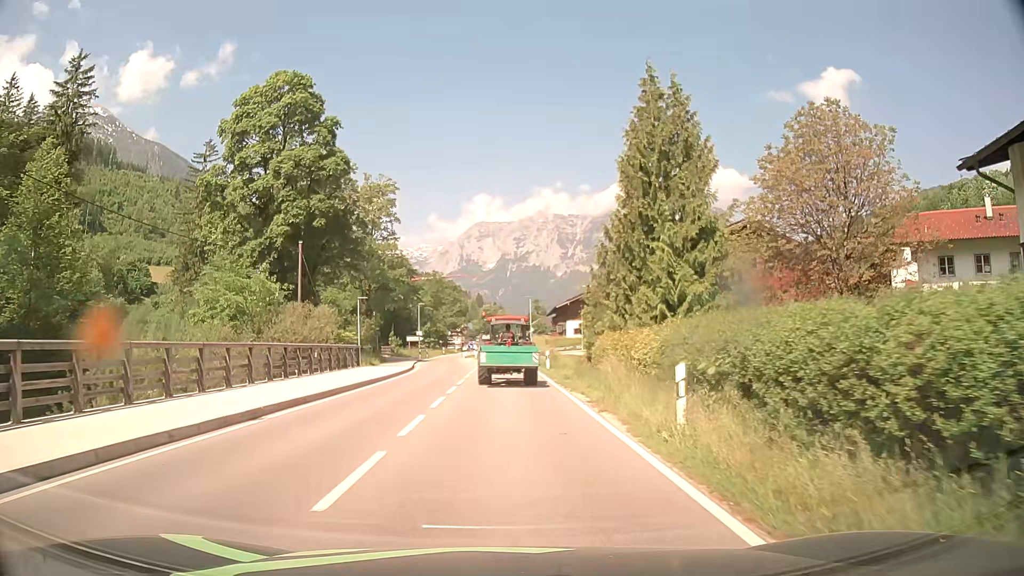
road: primary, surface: asphalt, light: Day
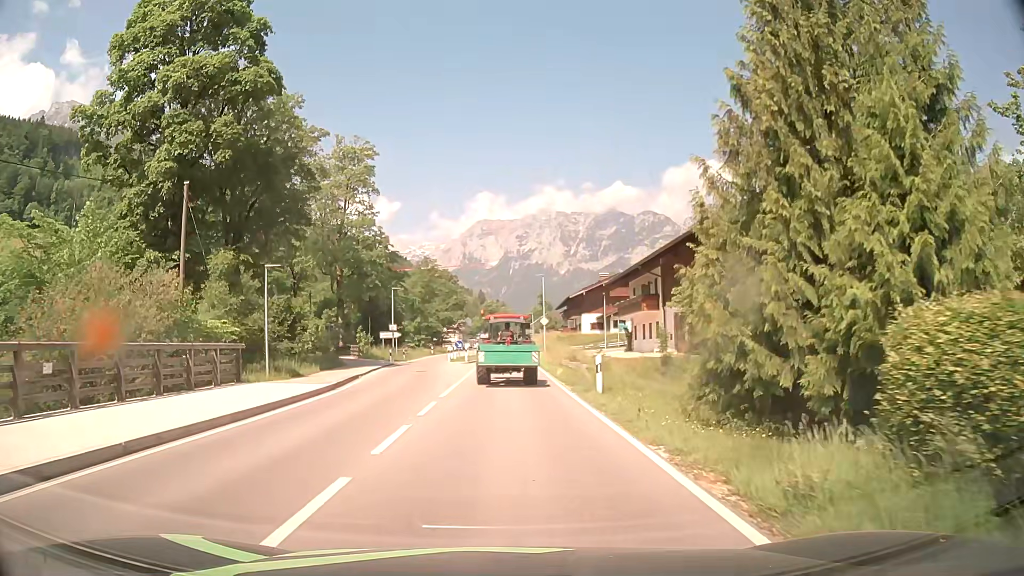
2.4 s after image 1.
(+0.1, +19.9) m; 0°
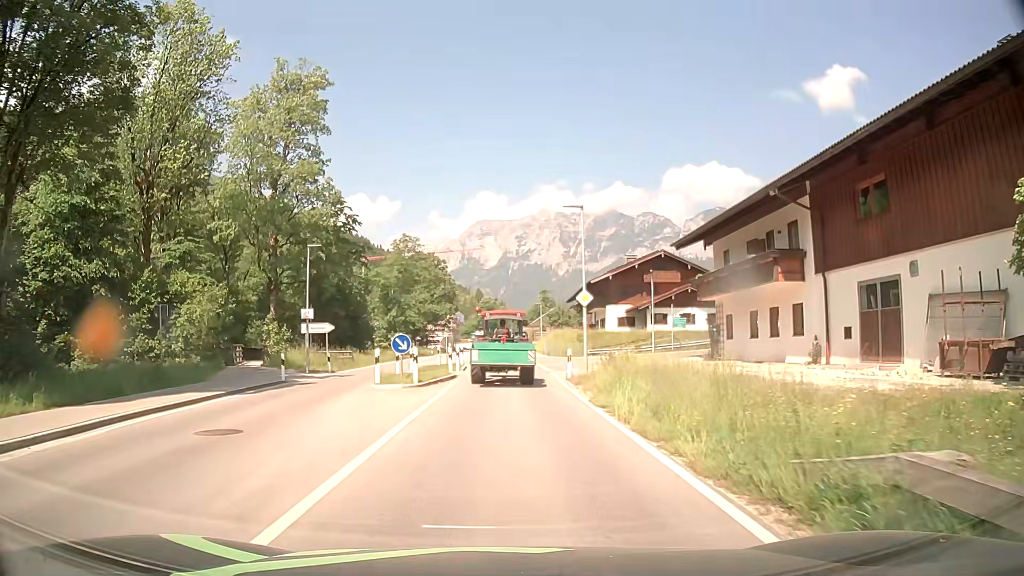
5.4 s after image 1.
(0.0, +25.3) m; 0°
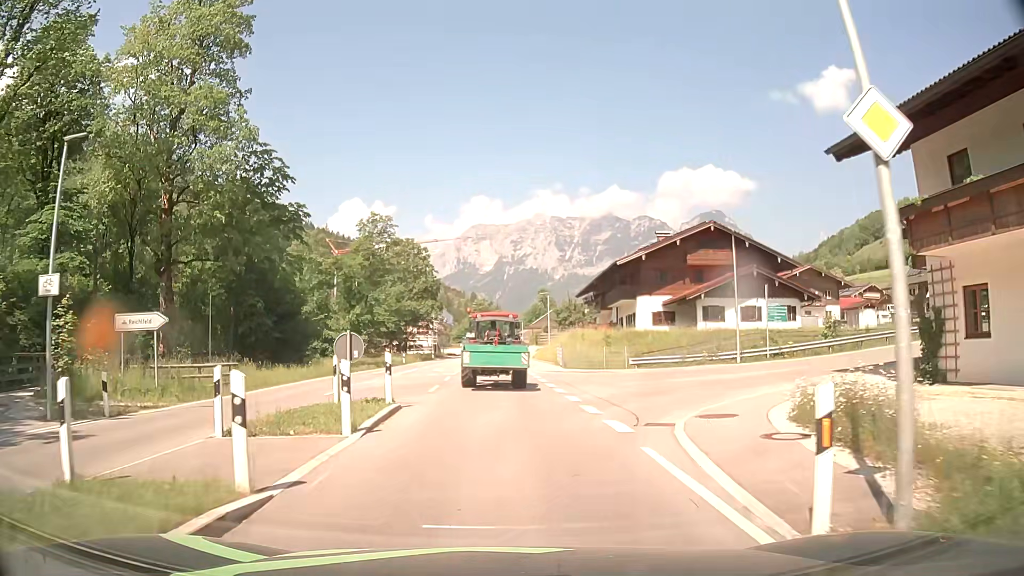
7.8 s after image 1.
(+0.2, +20.1) m; +1°
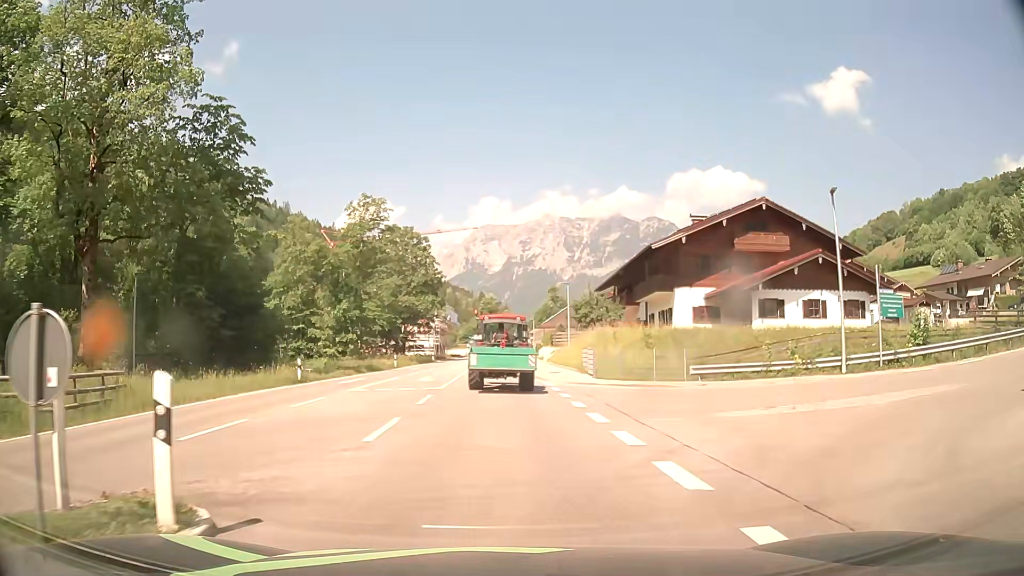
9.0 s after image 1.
(-0.1, +9.8) m; -2°
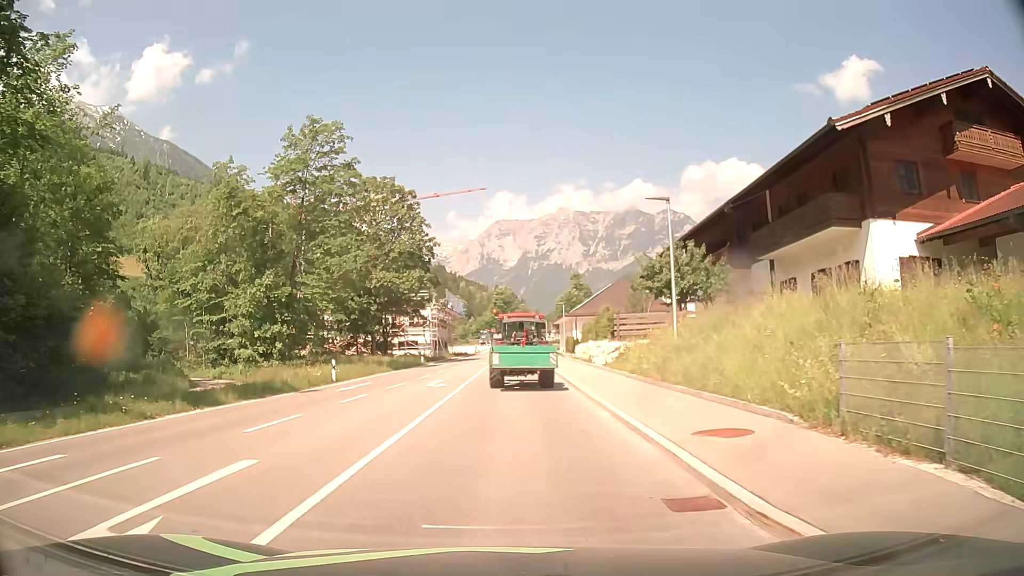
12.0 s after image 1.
(+0.3, +24.3) m; 0°
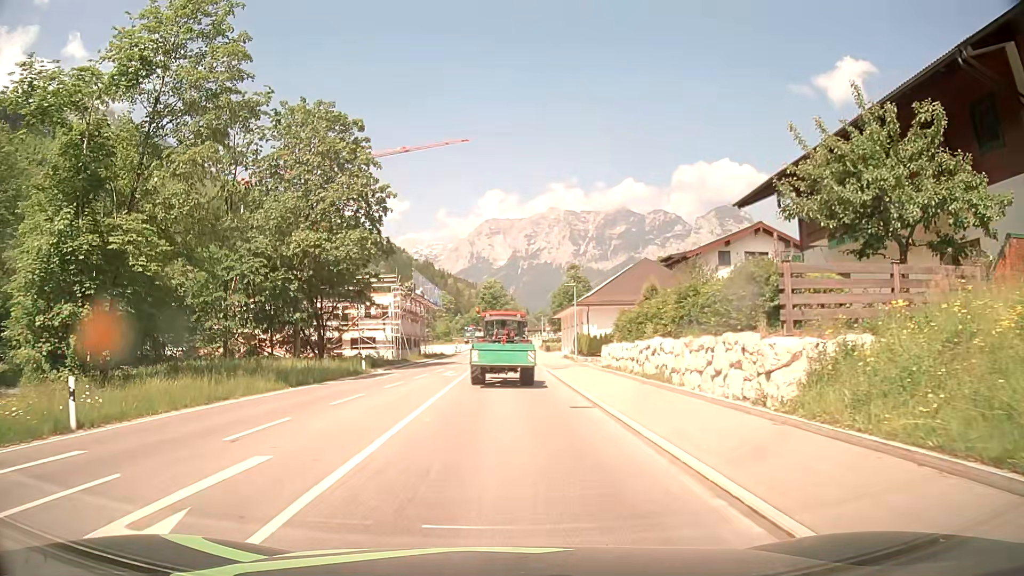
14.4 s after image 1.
(+0.2, +19.5) m; +1°
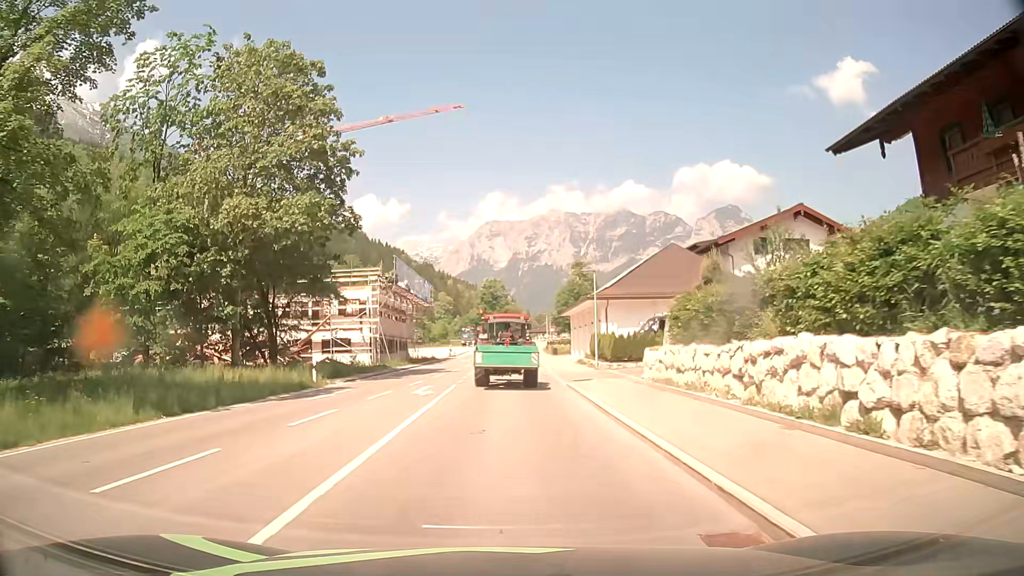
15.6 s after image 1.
(0.0, +9.8) m; 0°
